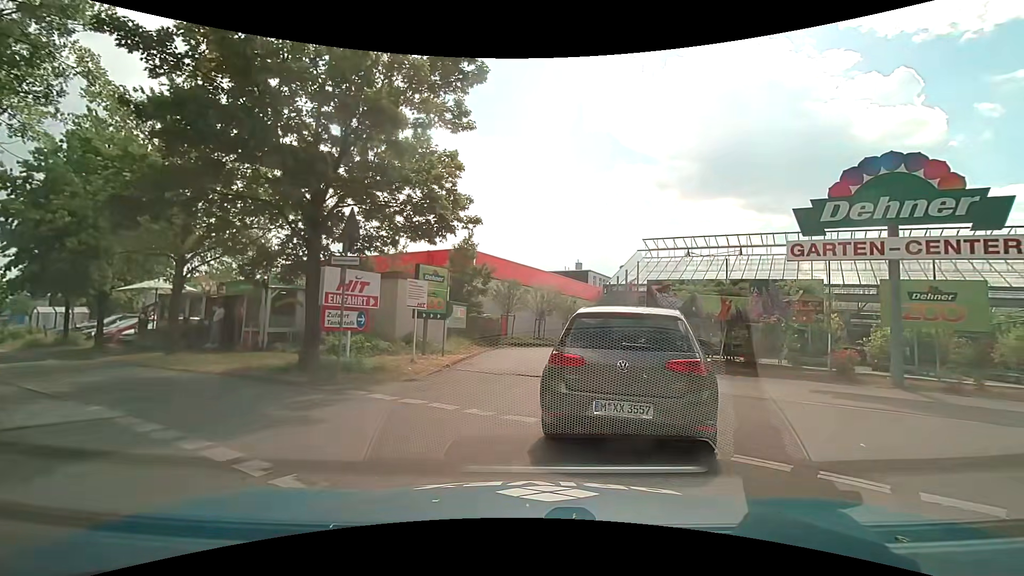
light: Day
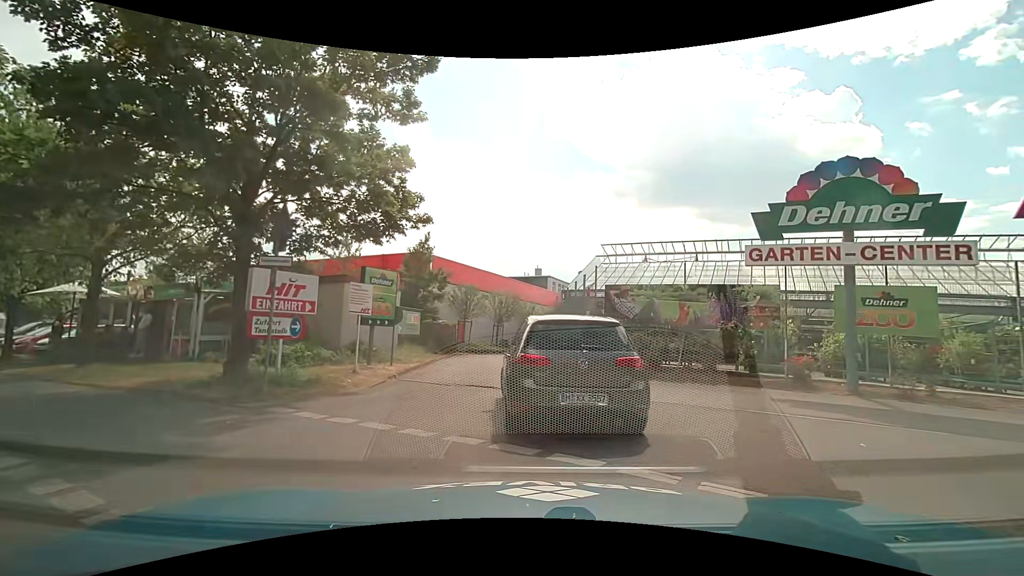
(0.0, +0.8) m; +2°
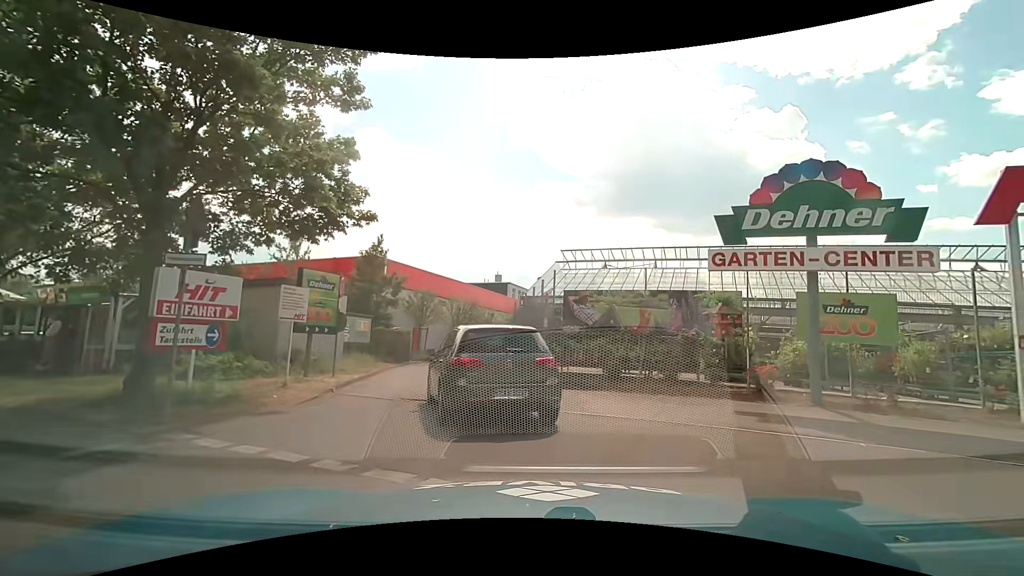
(+0.1, +1.0) m; +6°
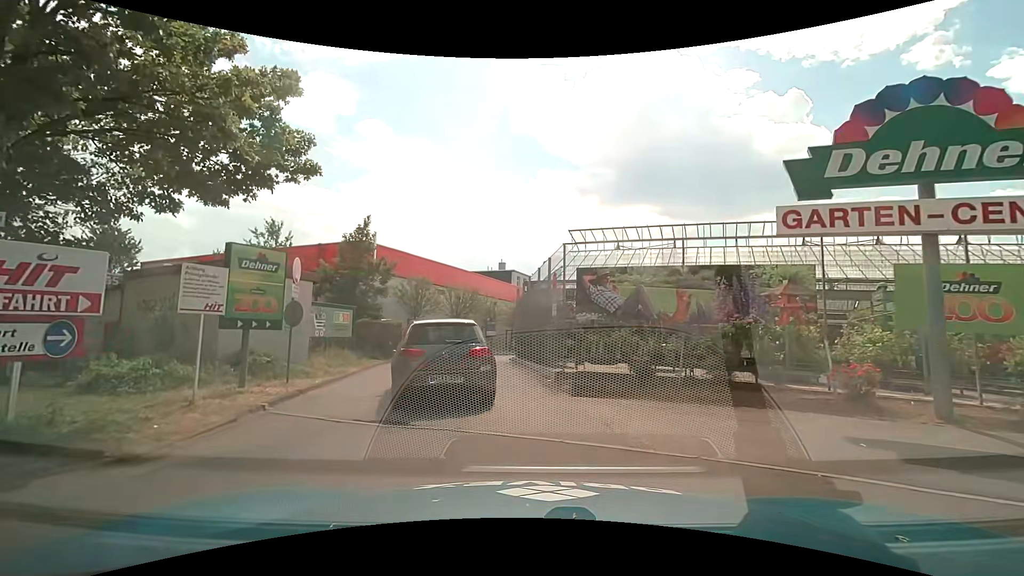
(+0.1, +3.2) m; +2°
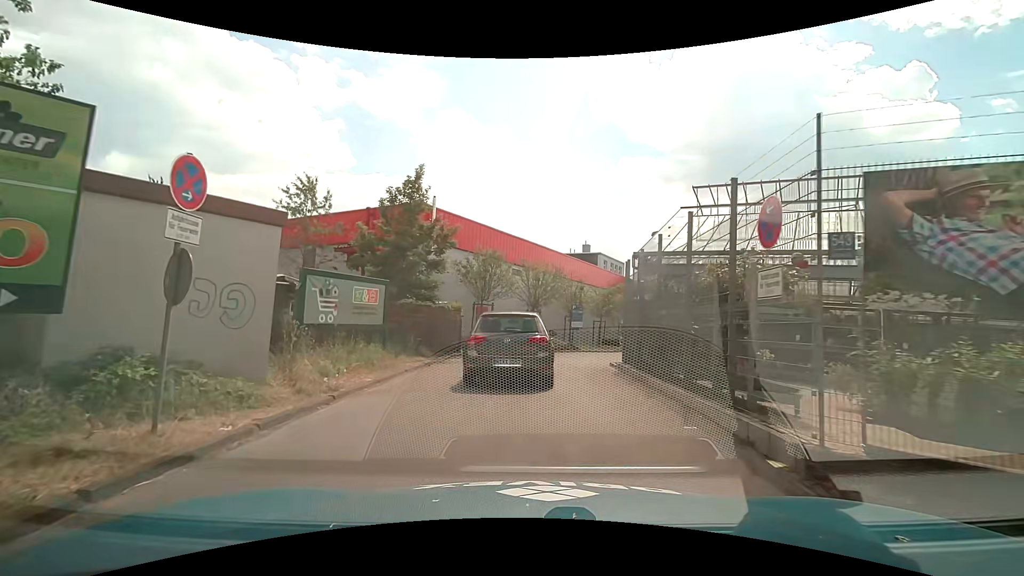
(-1.0, +7.1) m; -12°
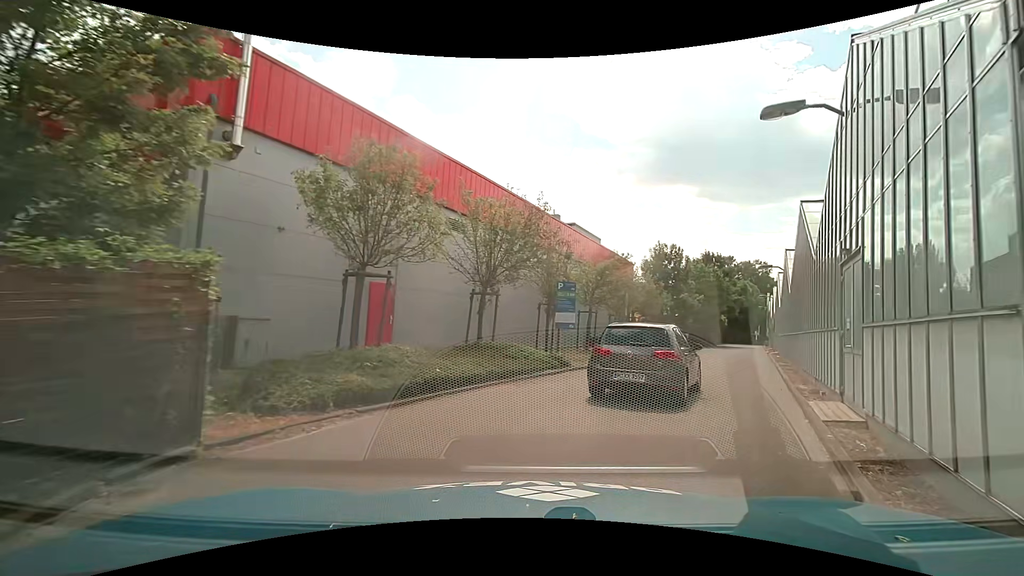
(+0.4, +13.7) m; +5°
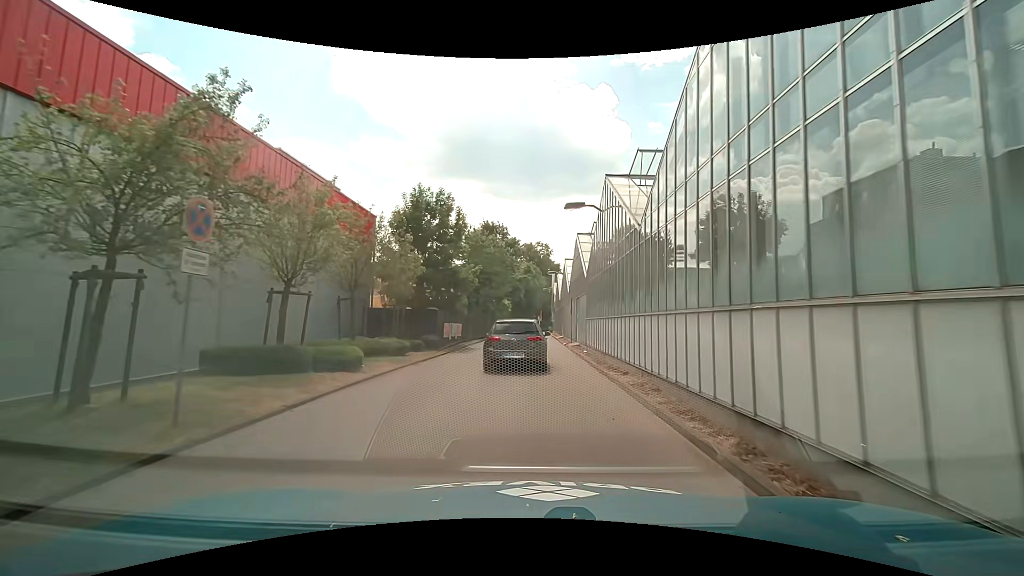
(+5.5, +16.0) m; +25°
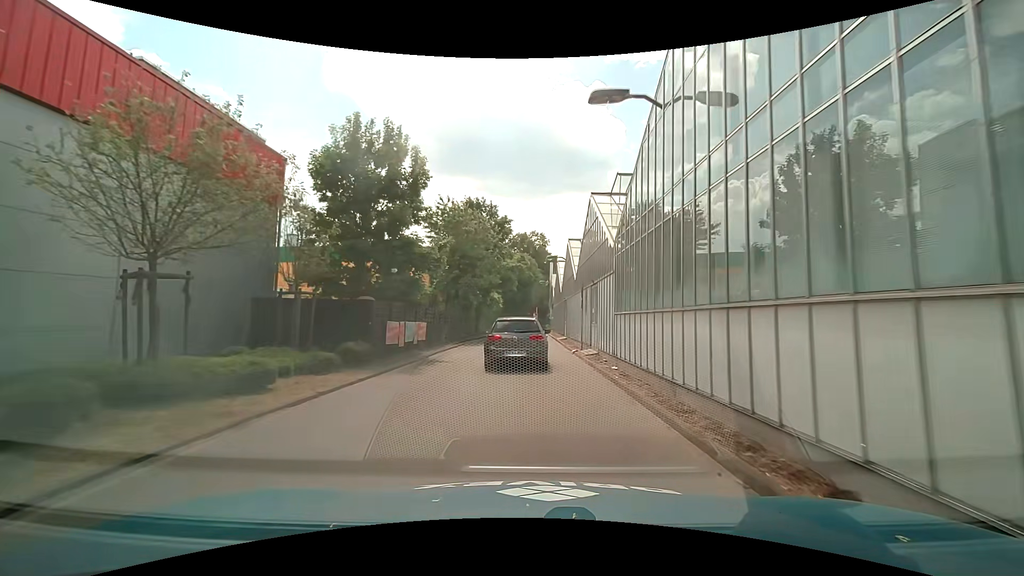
(0.0, +9.3) m; +1°
